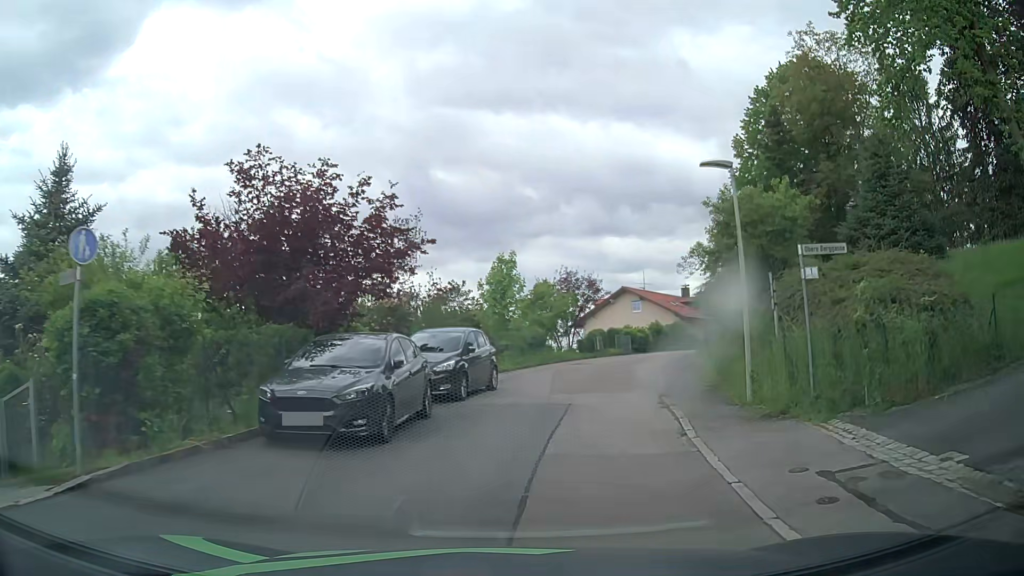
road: residential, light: Day
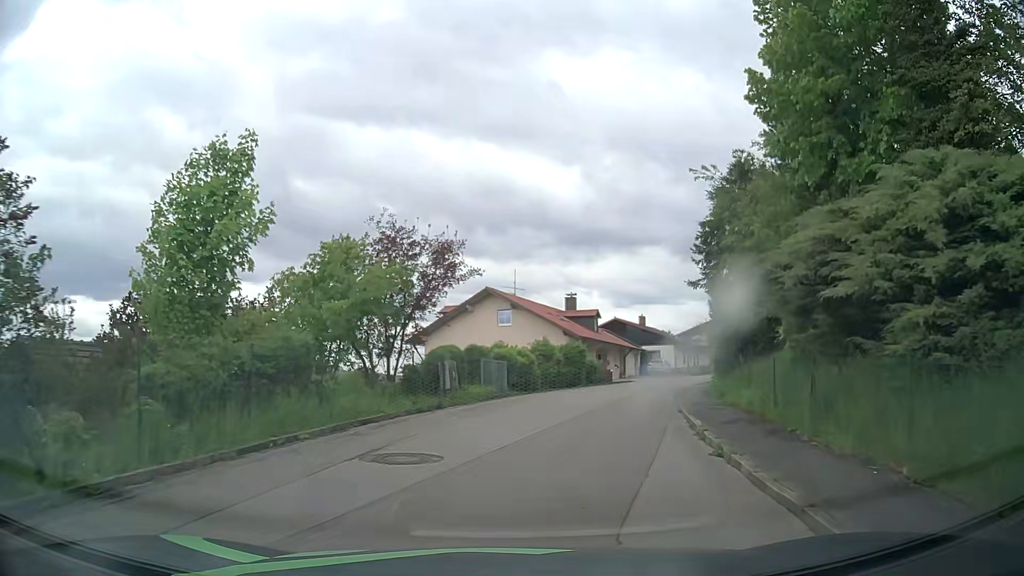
(+2.3, +21.3) m; +13°
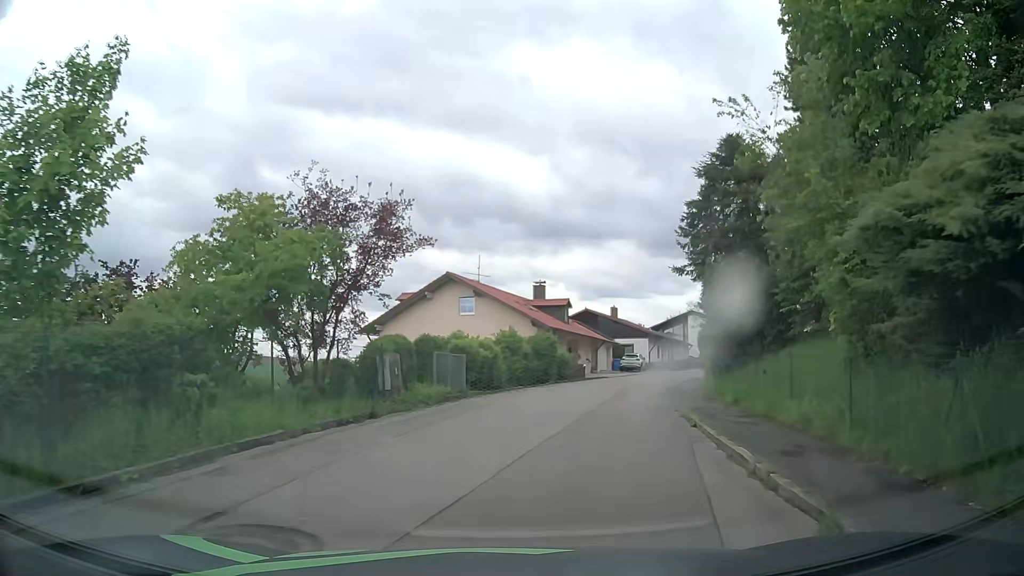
(0.0, +4.3) m; +2°
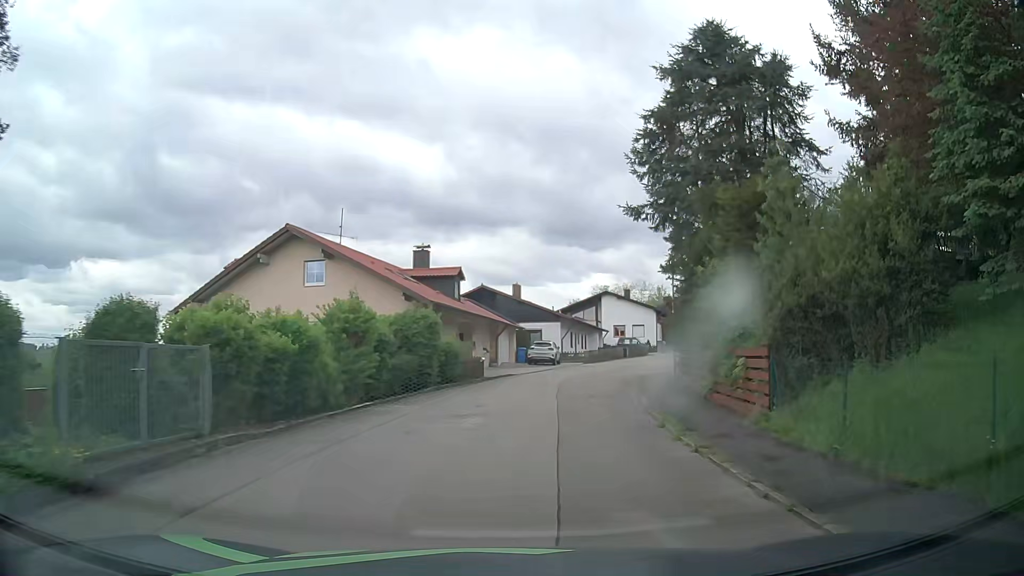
(+1.0, +13.0) m; +9°
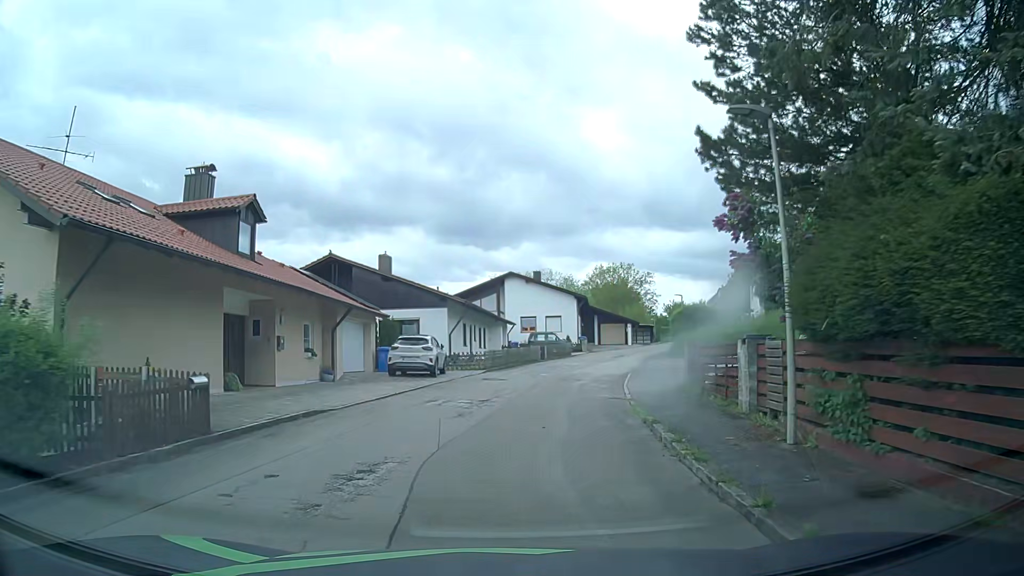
(+1.6, +18.1) m; +9°
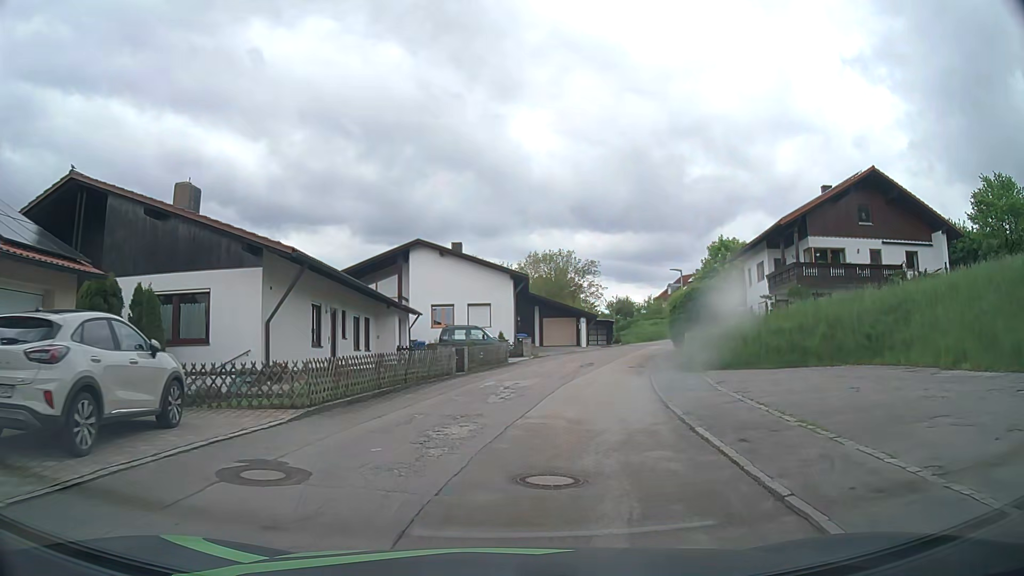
(+1.0, +18.1) m; +6°
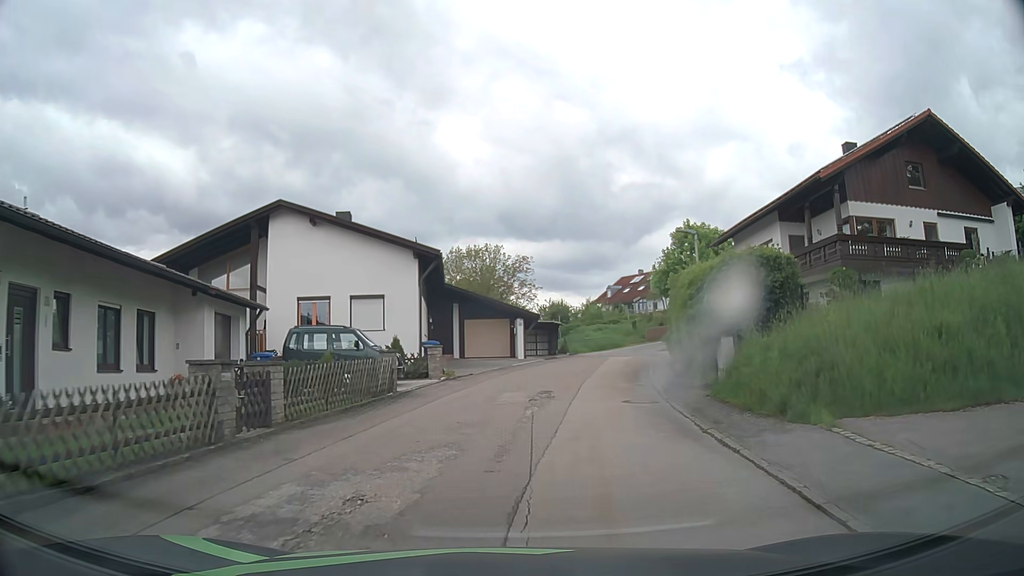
(+1.0, +13.3) m; +7°
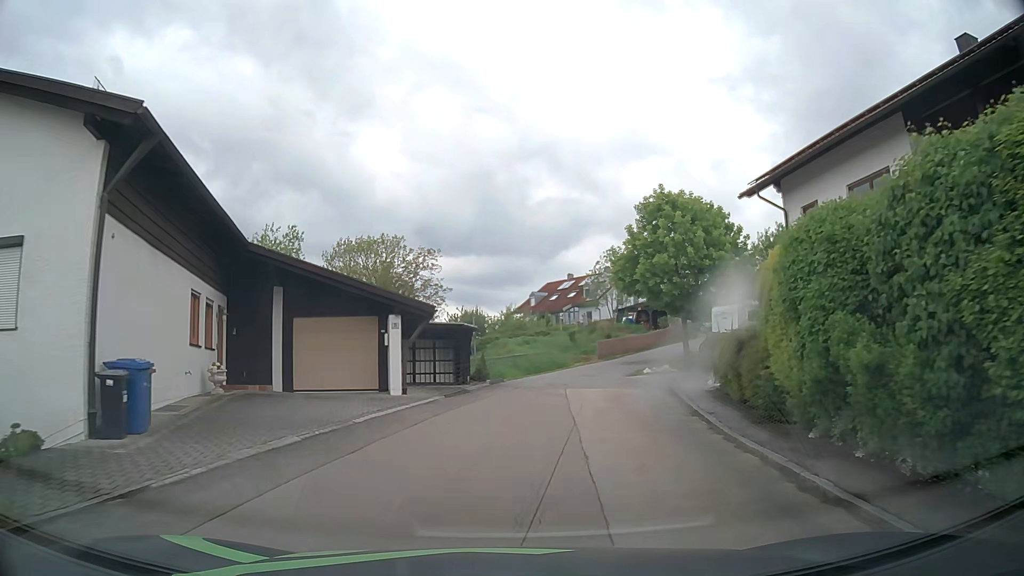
(+1.1, +17.5) m; +6°
(0, +10) (+1, +20) (+3, +30) (+7, +39) (+13, +47) (+20, +54) (+28, +60) (+35, +67) (+37, +77) (+35, +86) m
